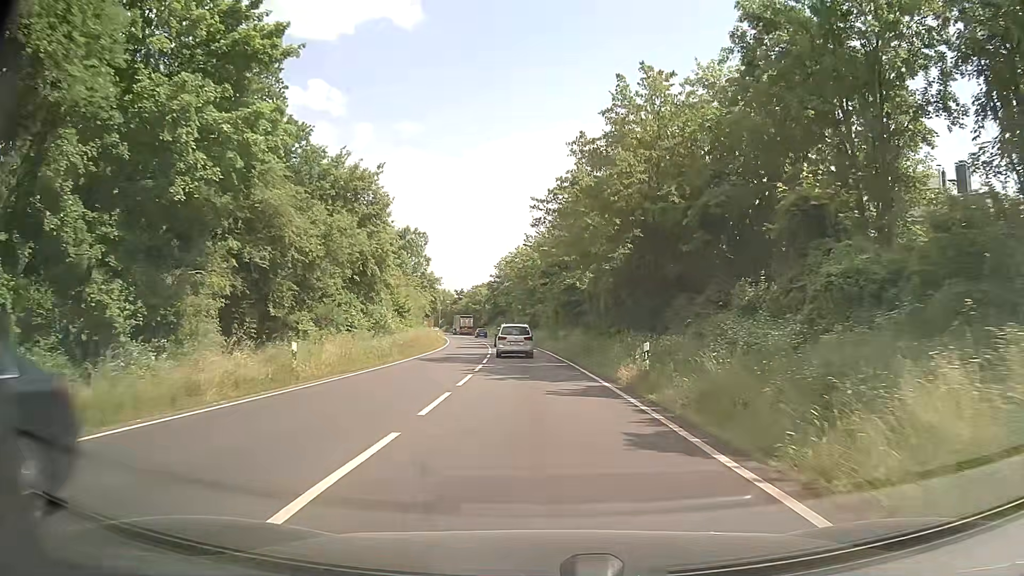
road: primary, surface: asphalt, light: Day
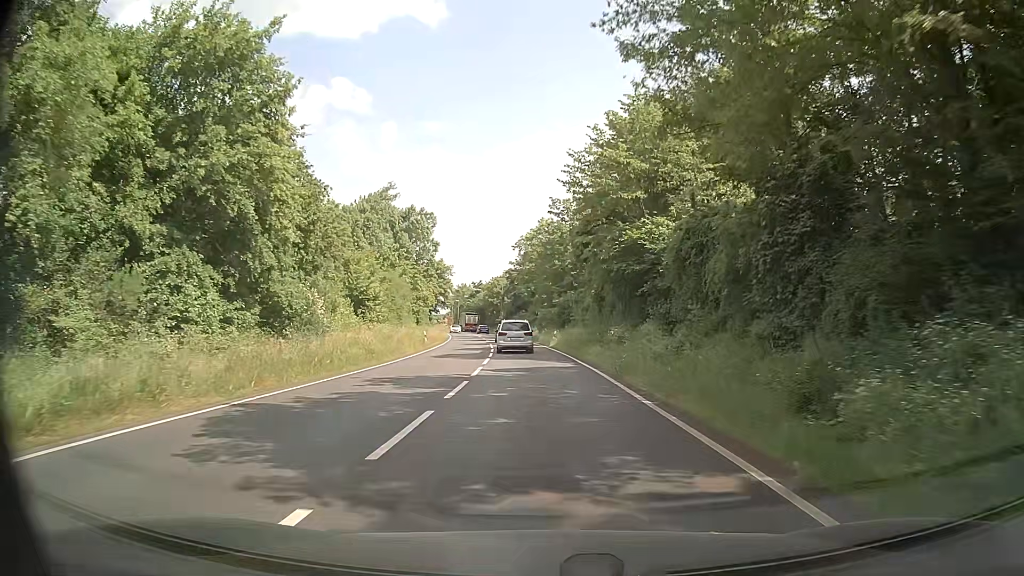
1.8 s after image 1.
(-0.5, +22.1) m; -2°
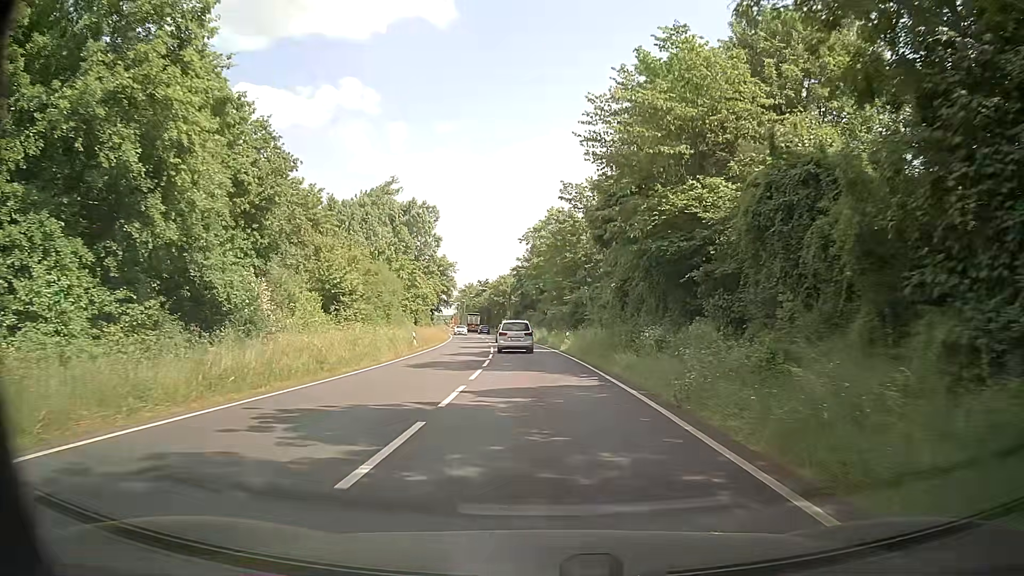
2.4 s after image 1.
(-0.1, +7.3) m; -1°
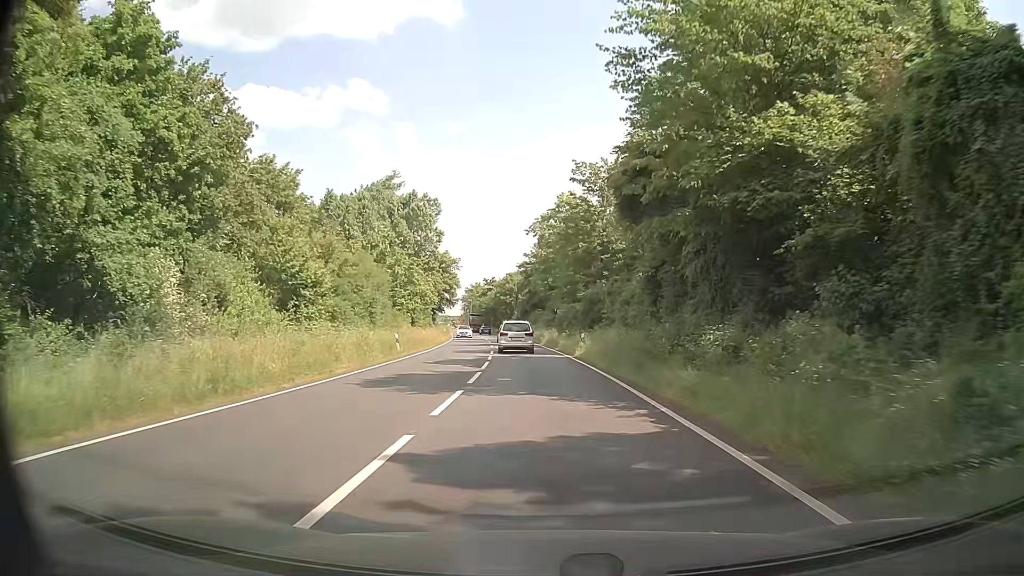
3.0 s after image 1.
(0.0, +7.3) m; -1°
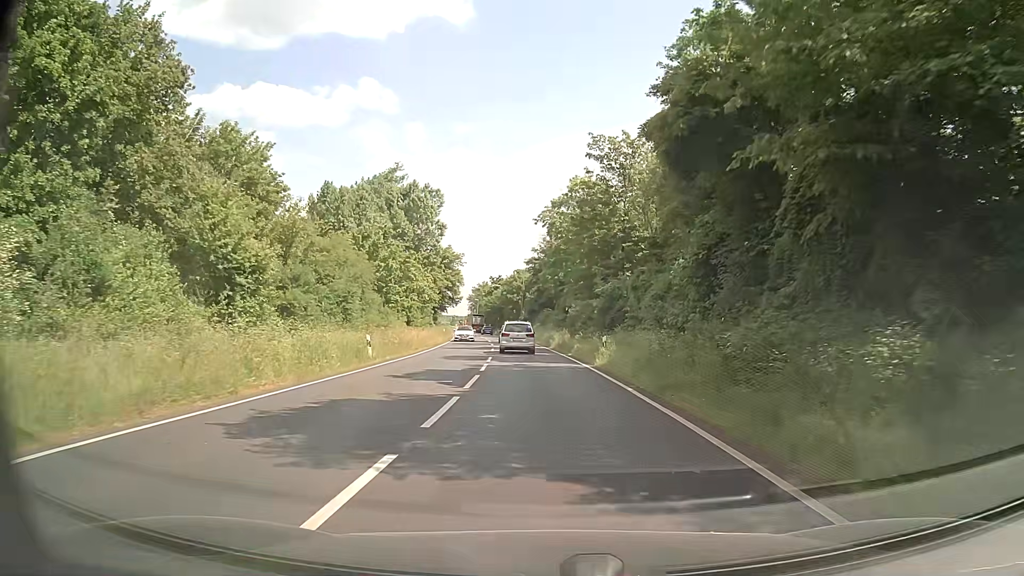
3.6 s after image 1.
(0.0, +7.3) m; -1°
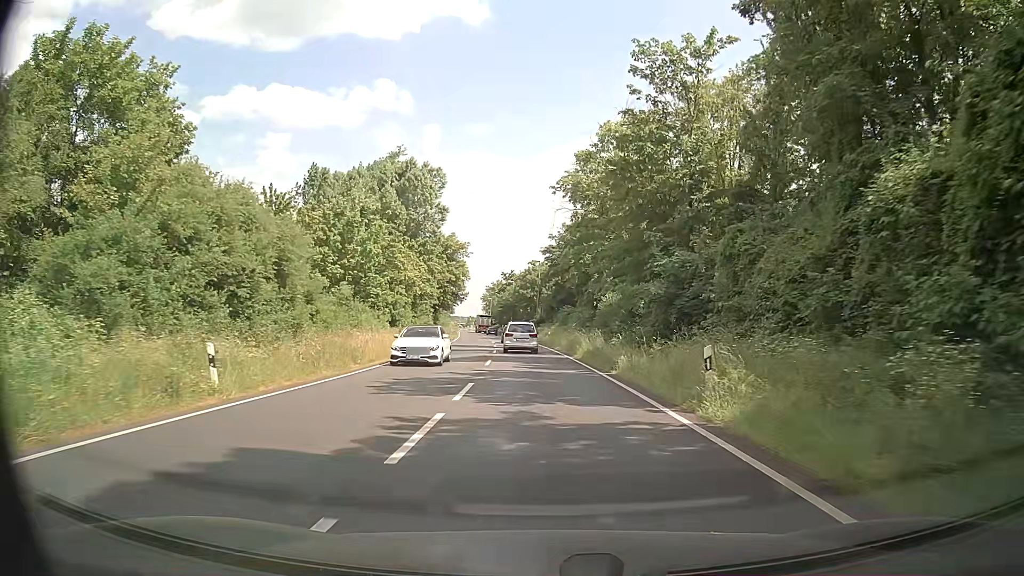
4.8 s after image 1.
(-0.2, +14.6) m; -1°
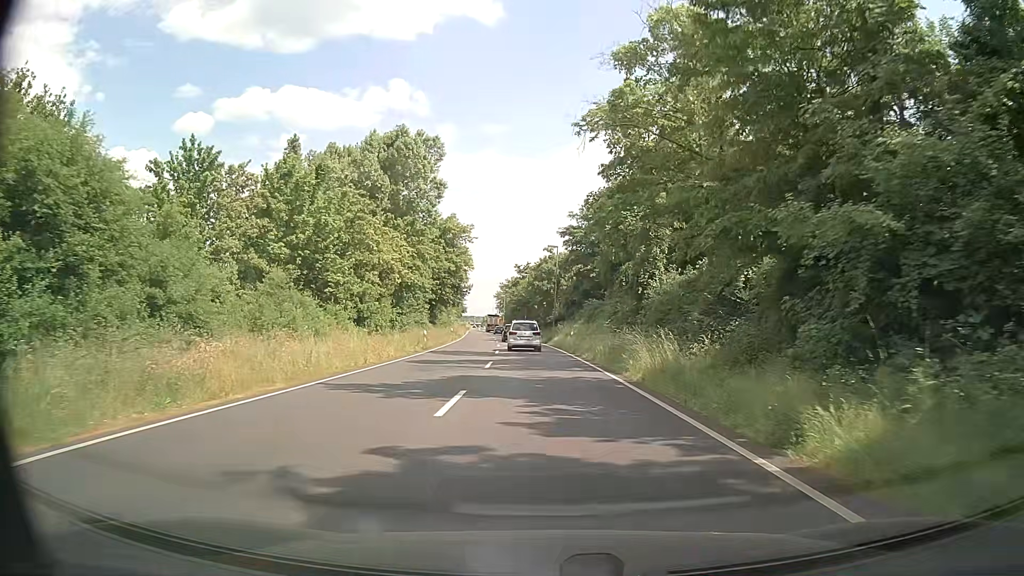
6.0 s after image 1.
(-0.2, +14.5) m; -1°
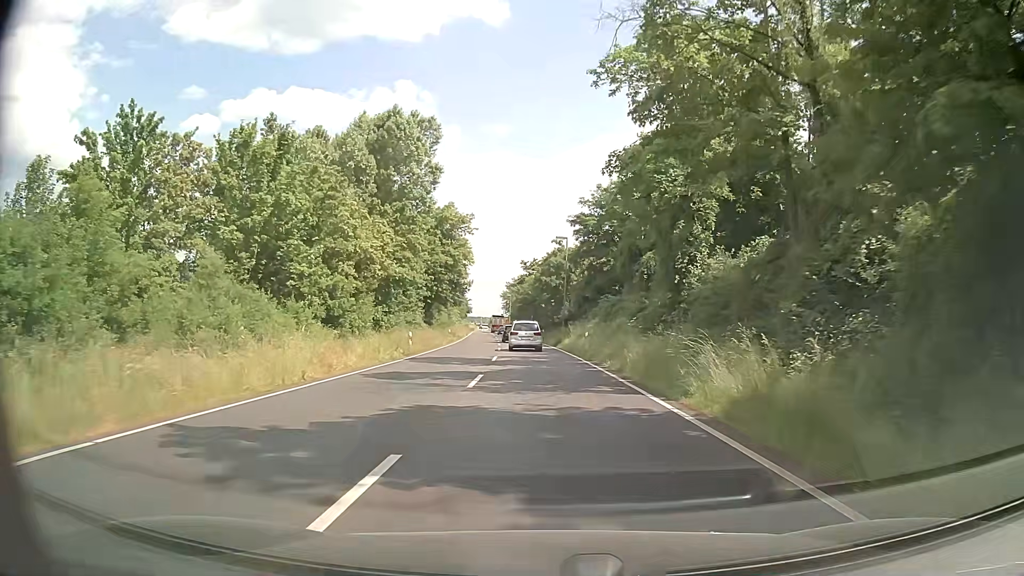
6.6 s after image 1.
(0.0, +7.2) m; -1°
(0, +10) (0, +20) (0, +30) (-1, +40) (-1, +50) (-2, +60) (-2, +70) (-3, +80) (-4, +90) (-5, +100) m
